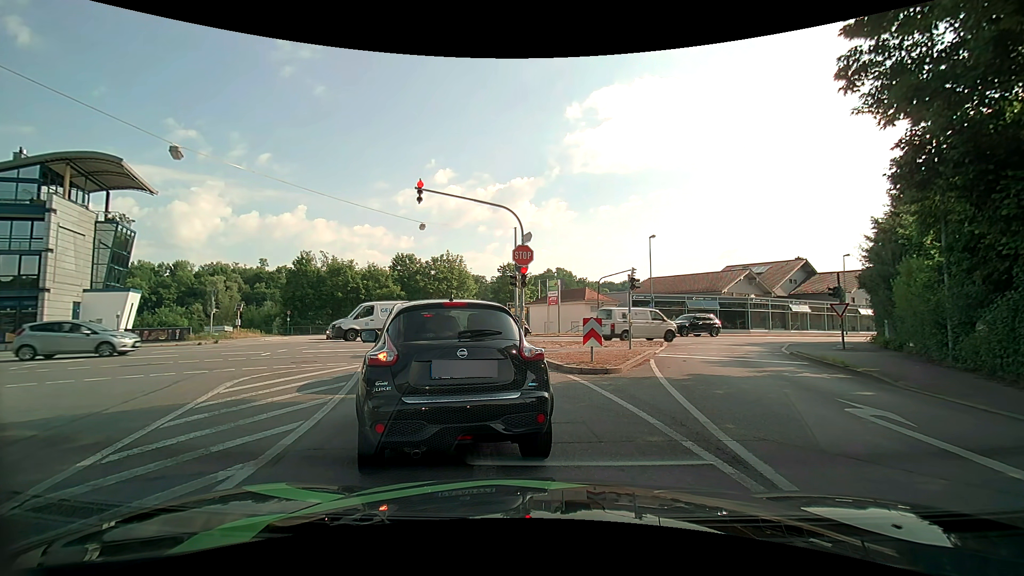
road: tertiary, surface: asphalt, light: Day
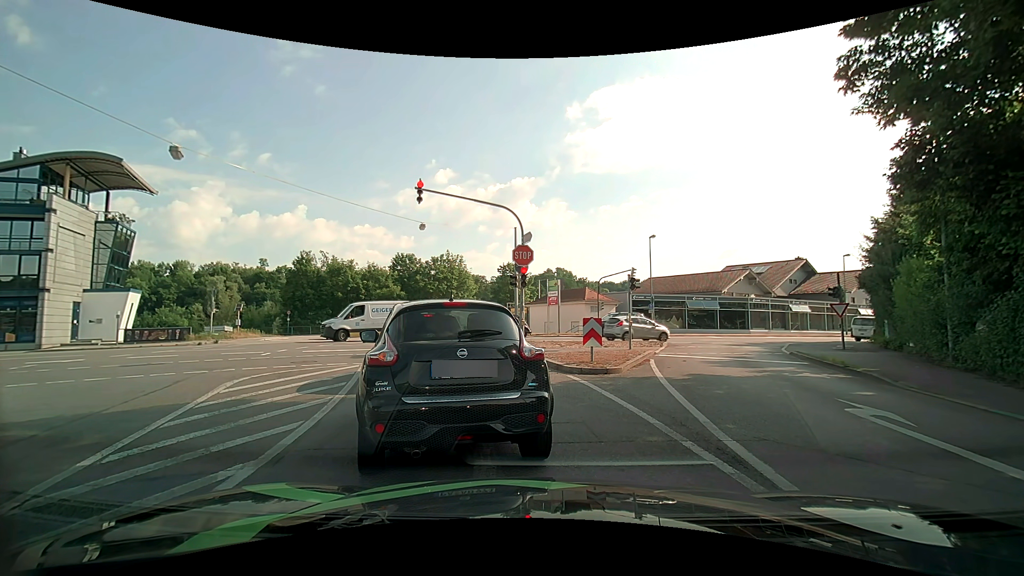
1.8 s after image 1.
(0.0, 0.0) m; 0°
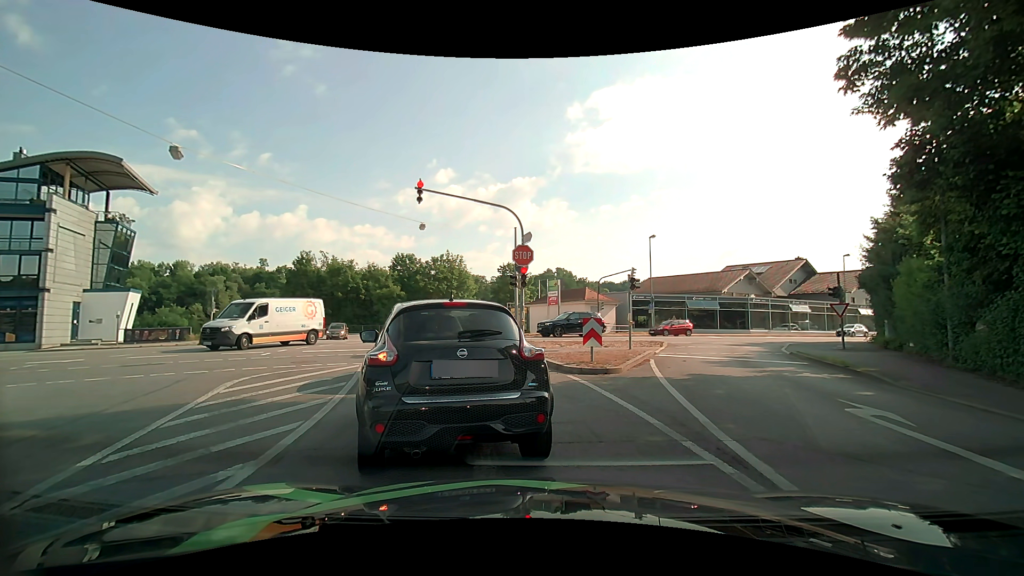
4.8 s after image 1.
(0.0, 0.0) m; 0°
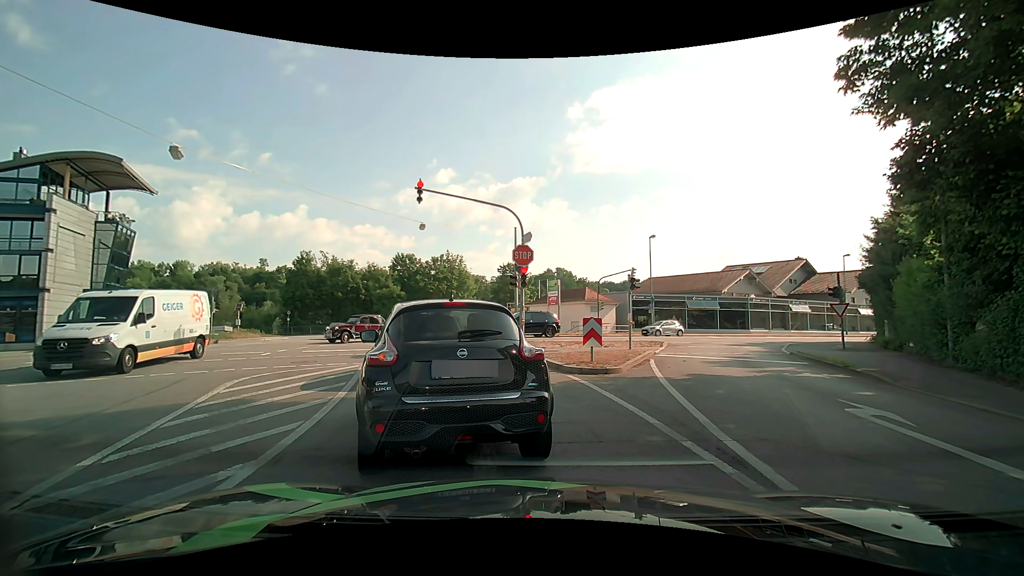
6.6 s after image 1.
(0.0, 0.0) m; 0°
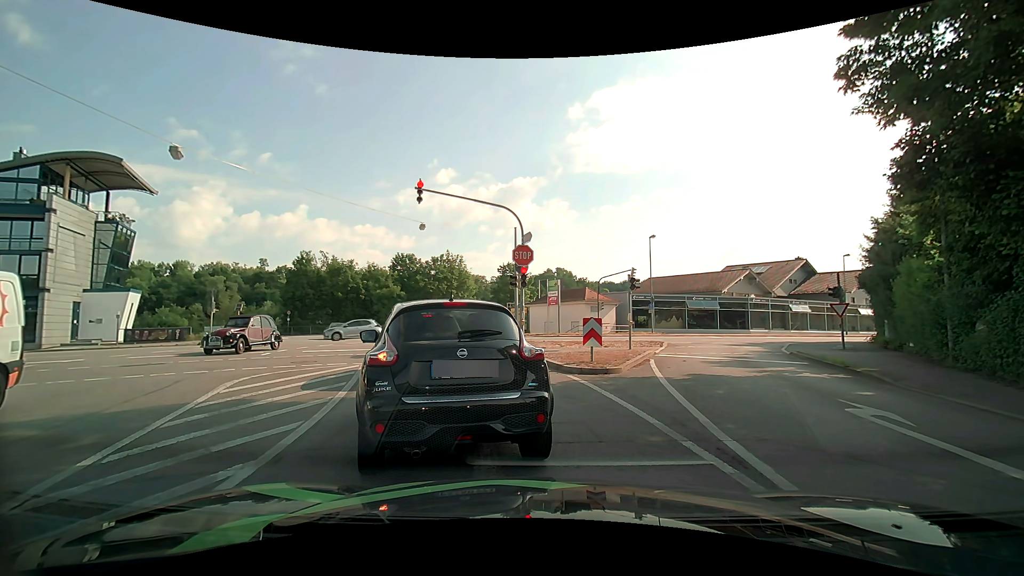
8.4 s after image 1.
(0.0, 0.0) m; 0°
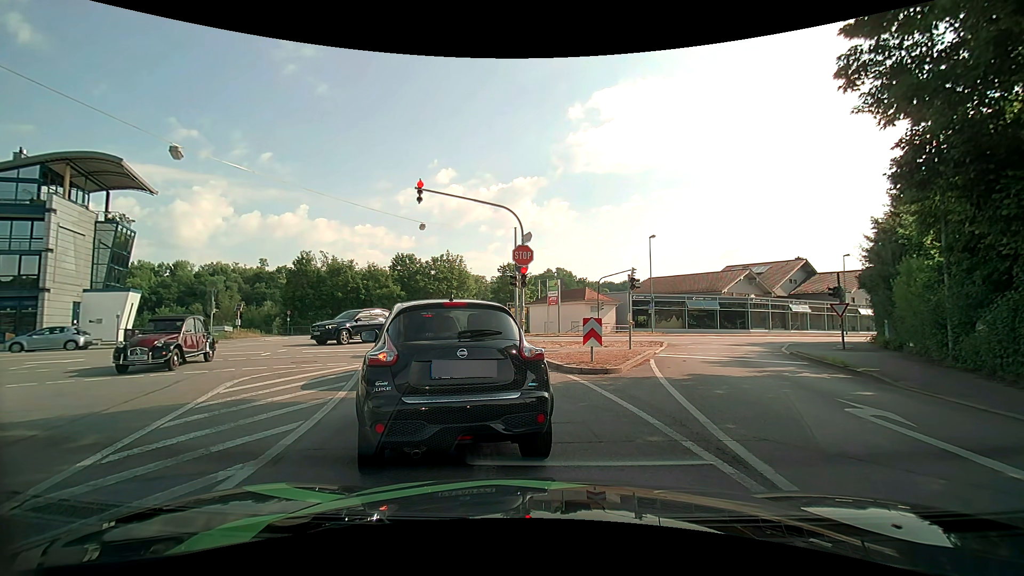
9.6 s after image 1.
(0.0, 0.0) m; 0°
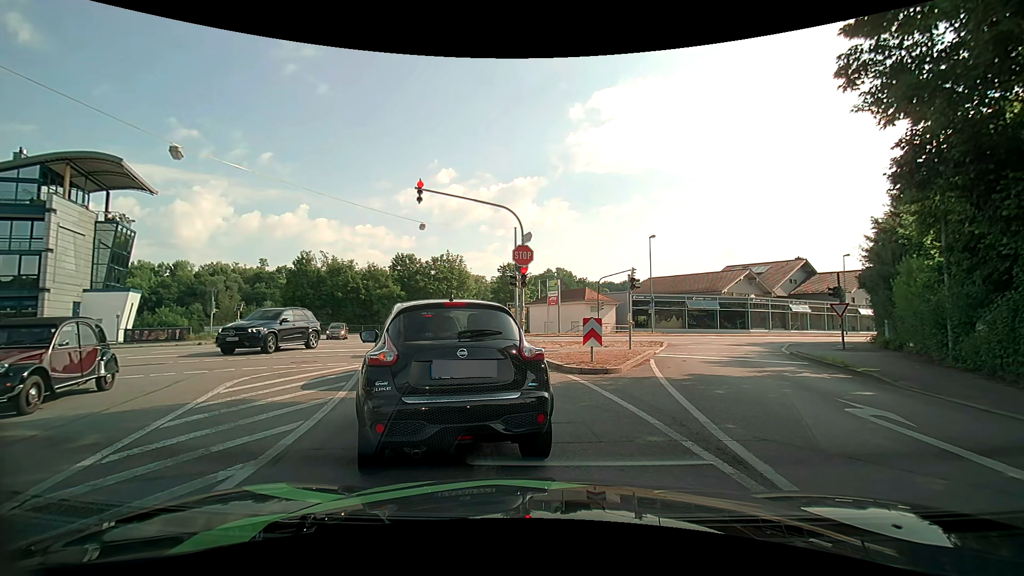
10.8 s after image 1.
(0.0, 0.0) m; 0°
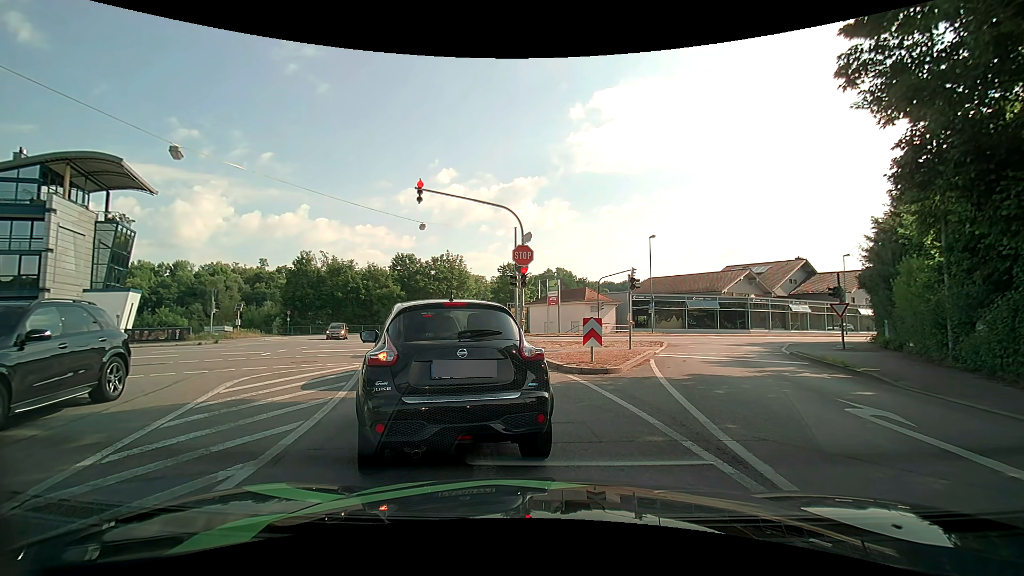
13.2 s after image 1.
(0.0, 0.0) m; 0°
